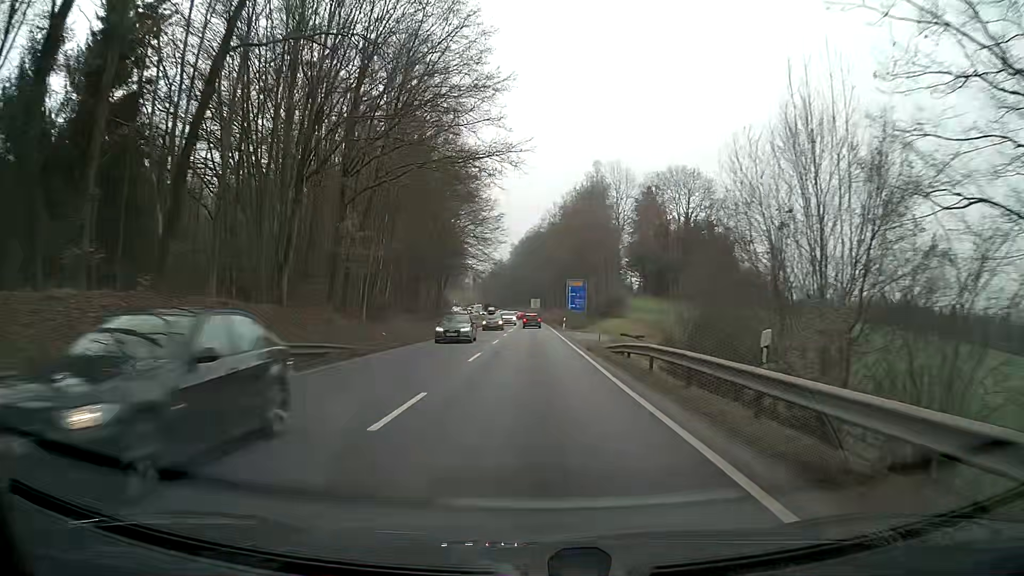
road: primary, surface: asphalt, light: Day
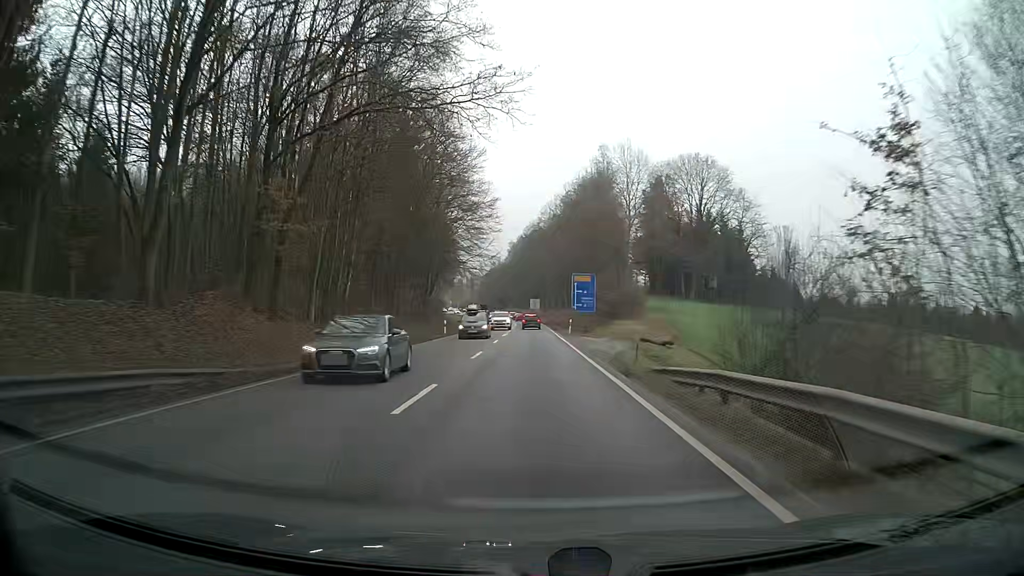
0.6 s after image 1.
(0.0, +10.6) m; 0°
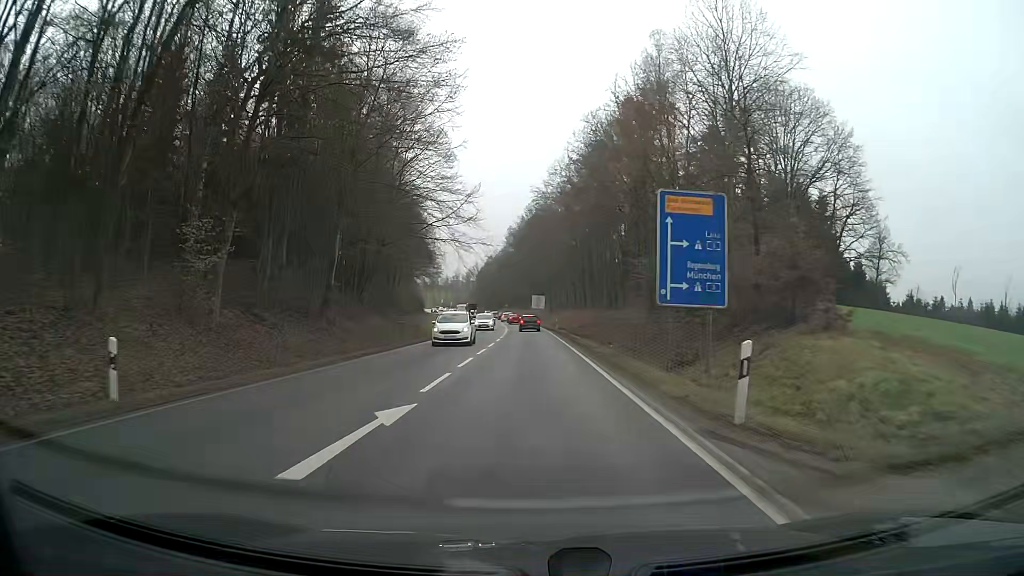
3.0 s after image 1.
(-0.1, +39.3) m; 0°
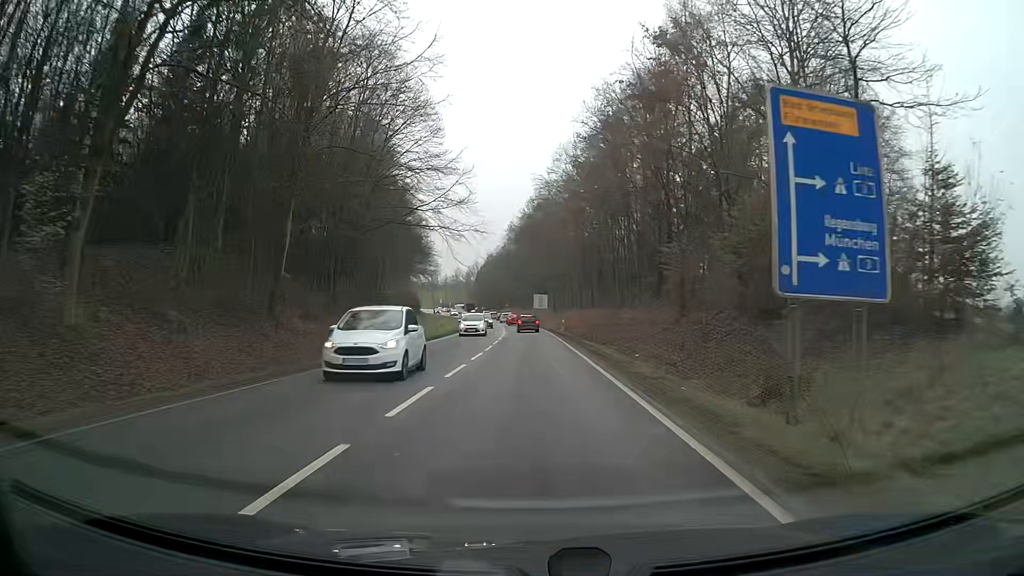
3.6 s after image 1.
(0.0, +9.0) m; 0°
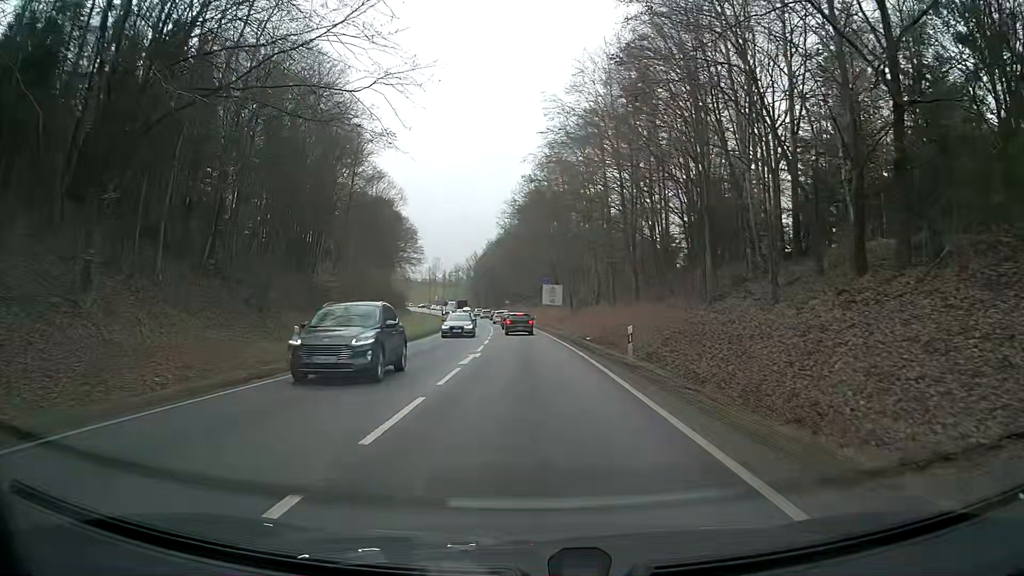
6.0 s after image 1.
(-0.2, +31.7) m; -1°
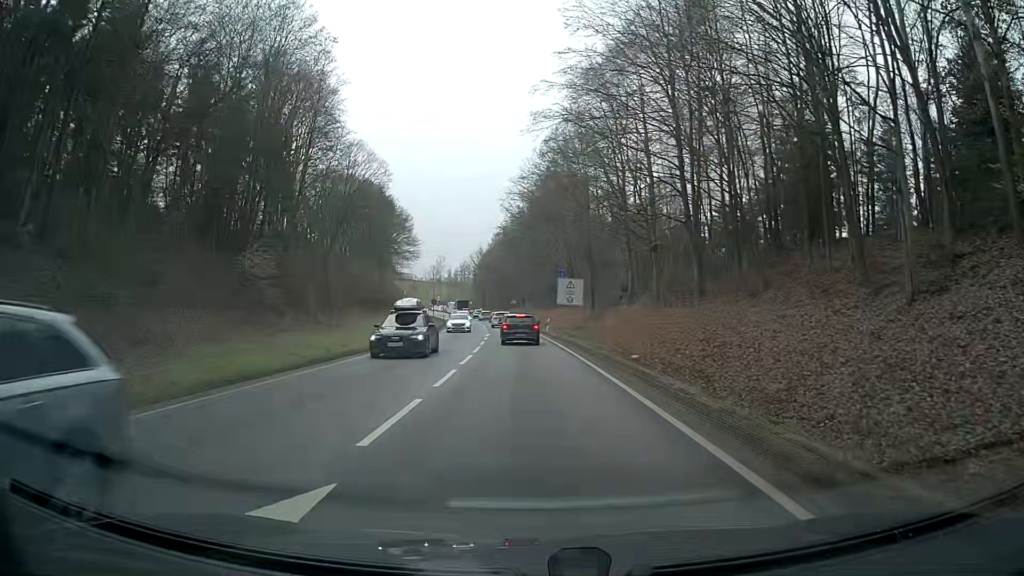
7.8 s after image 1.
(+0.1, +17.7) m; +1°
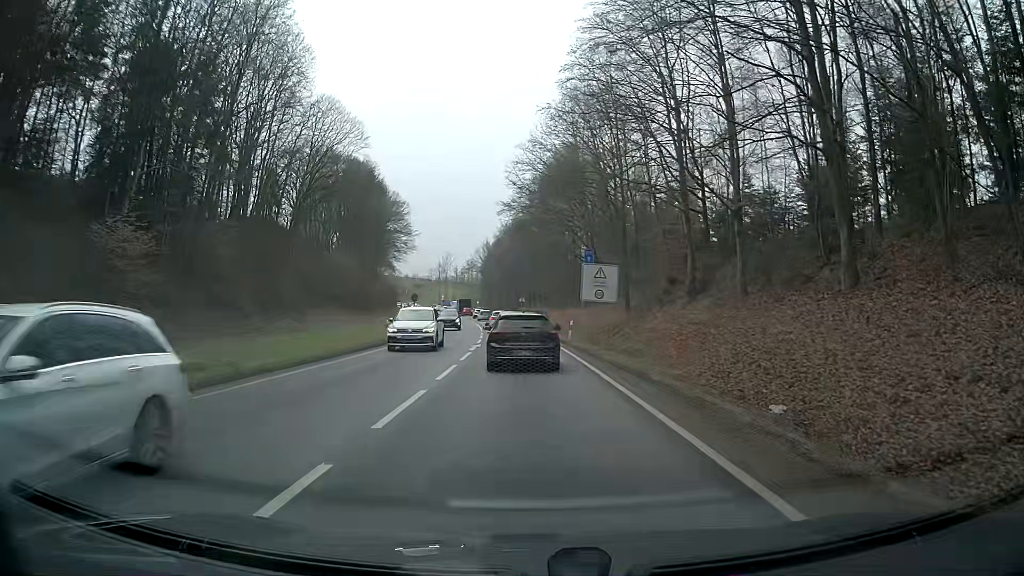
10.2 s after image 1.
(-0.4, +16.6) m; -3°
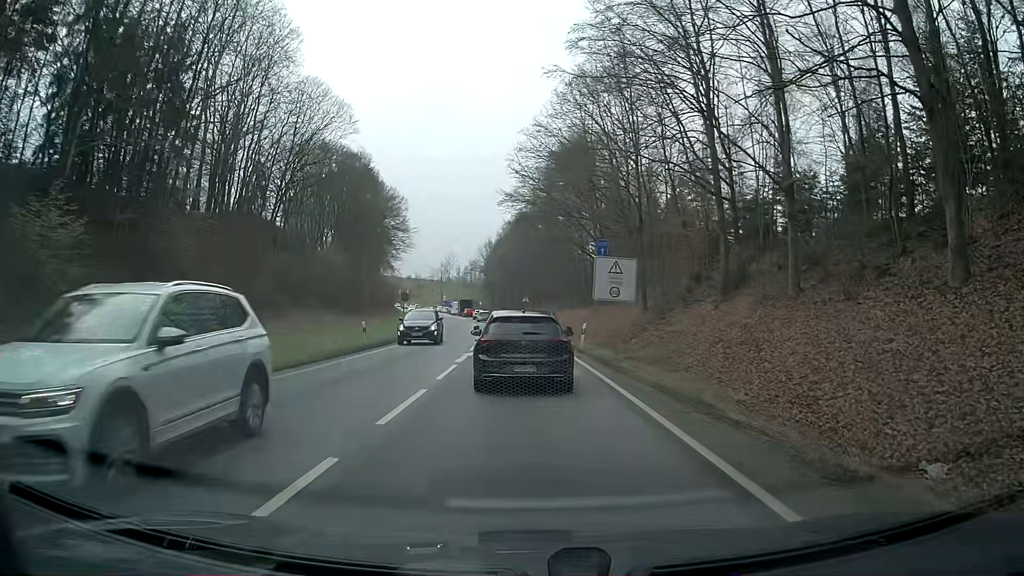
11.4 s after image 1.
(0.0, +5.6) m; +1°
